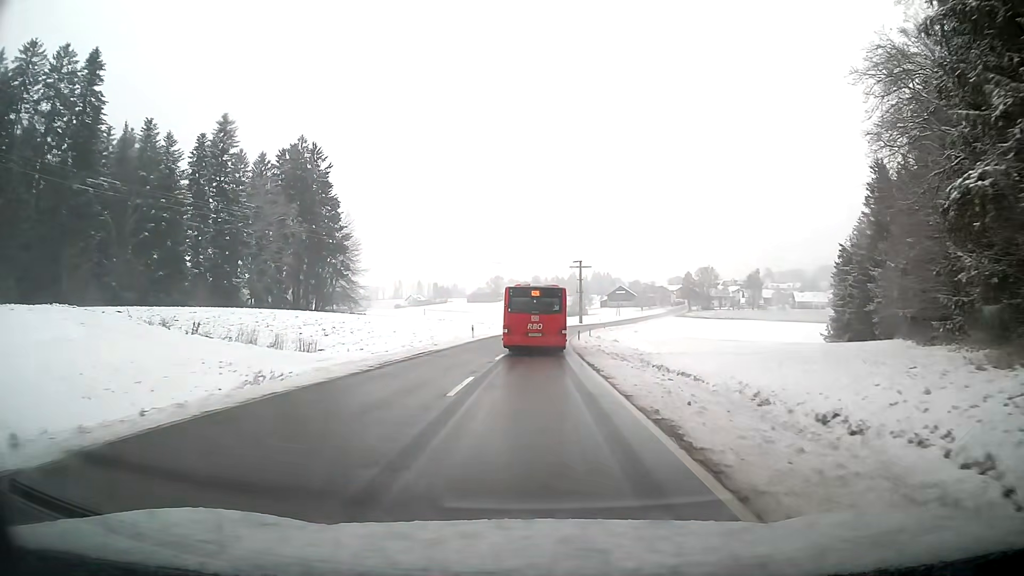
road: tertiary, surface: asphalt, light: Day
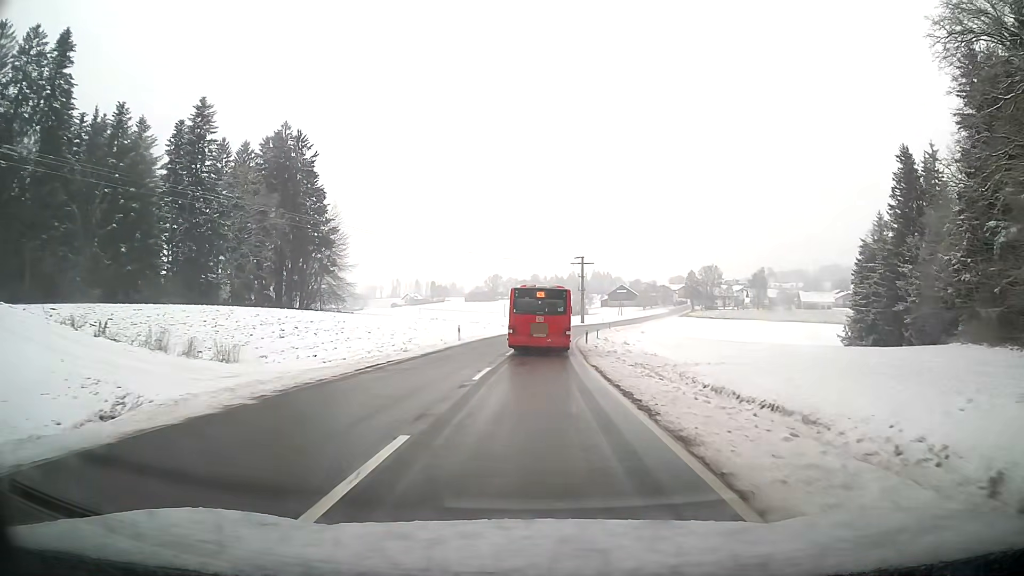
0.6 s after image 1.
(0.0, +8.3) m; 0°
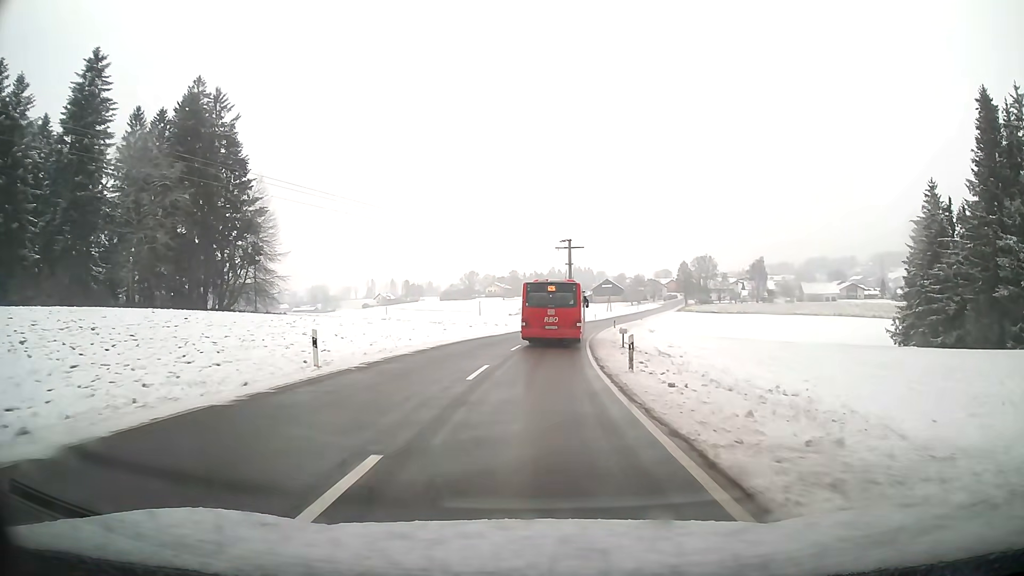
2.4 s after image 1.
(+0.2, +25.2) m; +1°
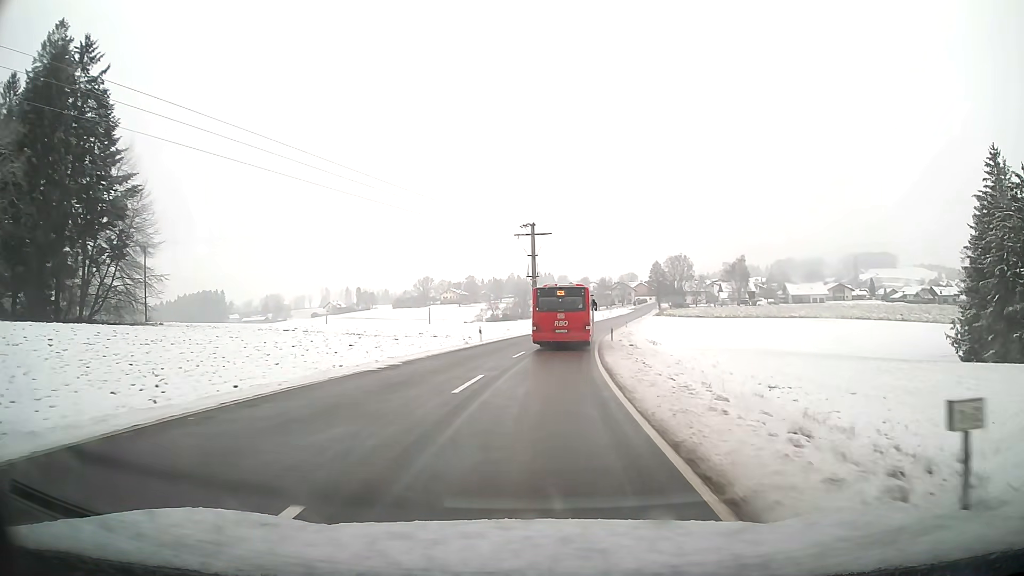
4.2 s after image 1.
(+0.7, +25.7) m; +3°
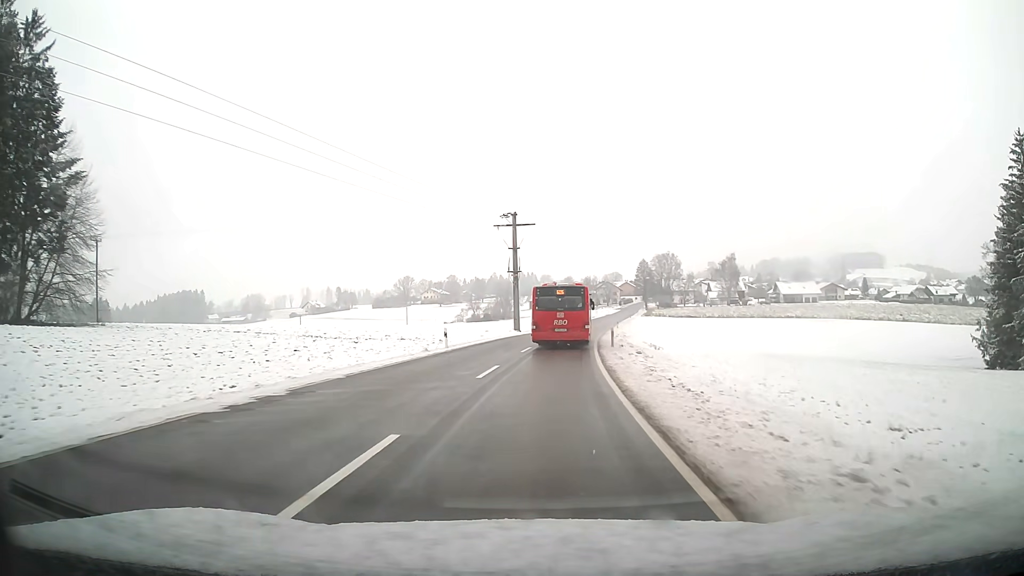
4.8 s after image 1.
(+0.1, +8.7) m; +1°
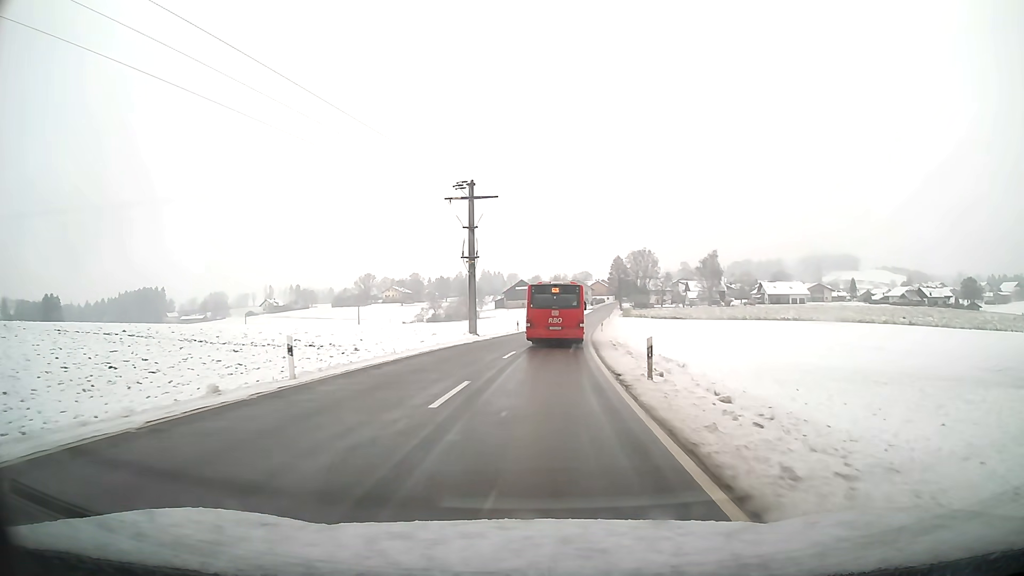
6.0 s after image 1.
(+0.4, +17.6) m; +3°
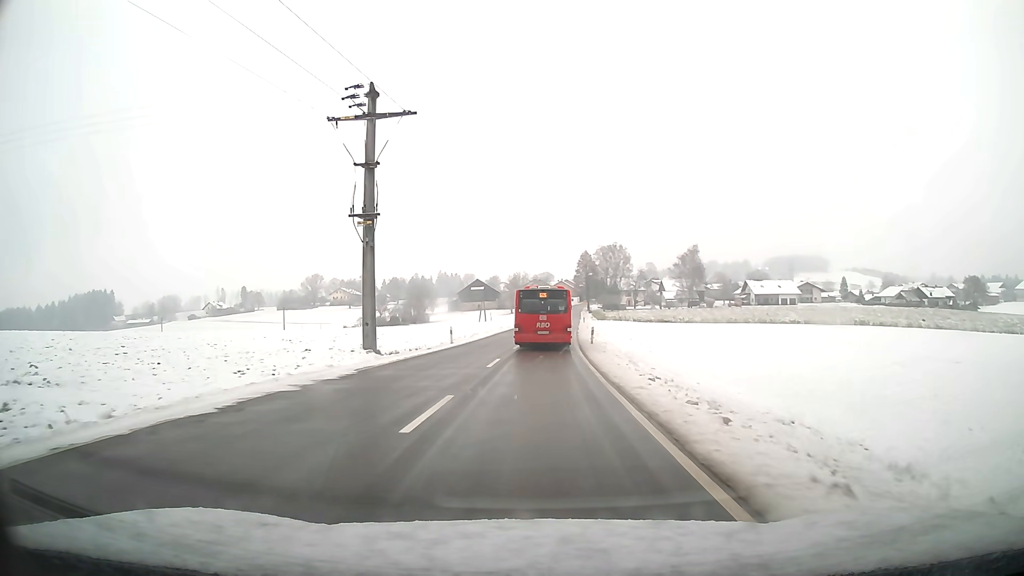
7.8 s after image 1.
(+0.8, +25.8) m; +3°
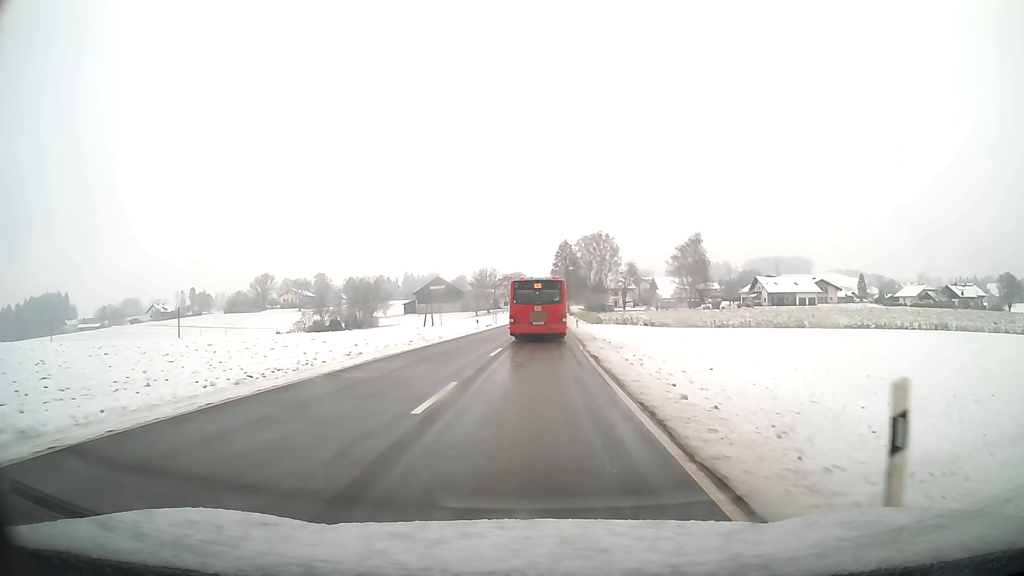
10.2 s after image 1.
(+0.8, +34.5) m; +2°
